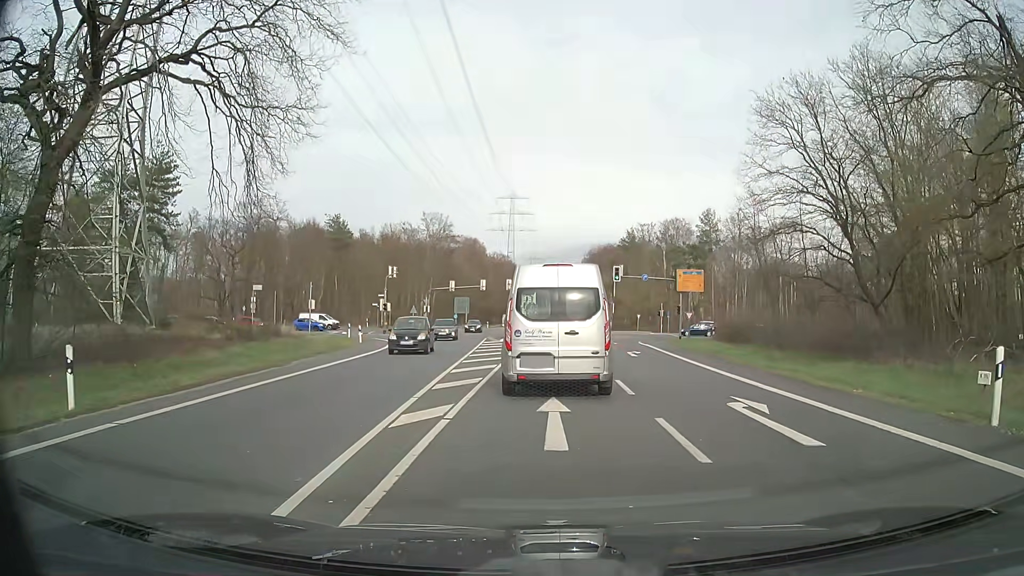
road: secondary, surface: asphalt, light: Day
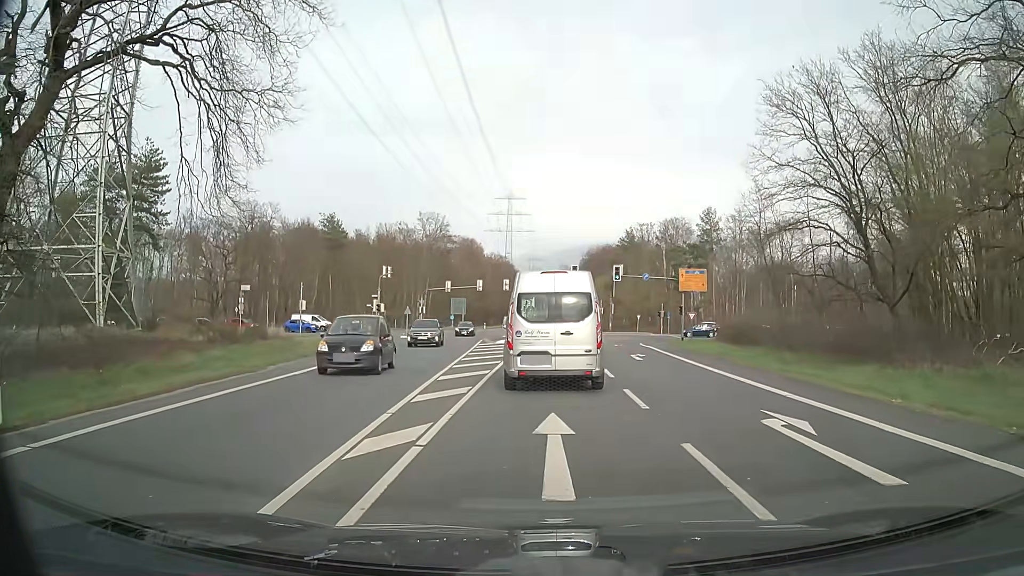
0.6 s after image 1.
(0.0, +2.1) m; +2°
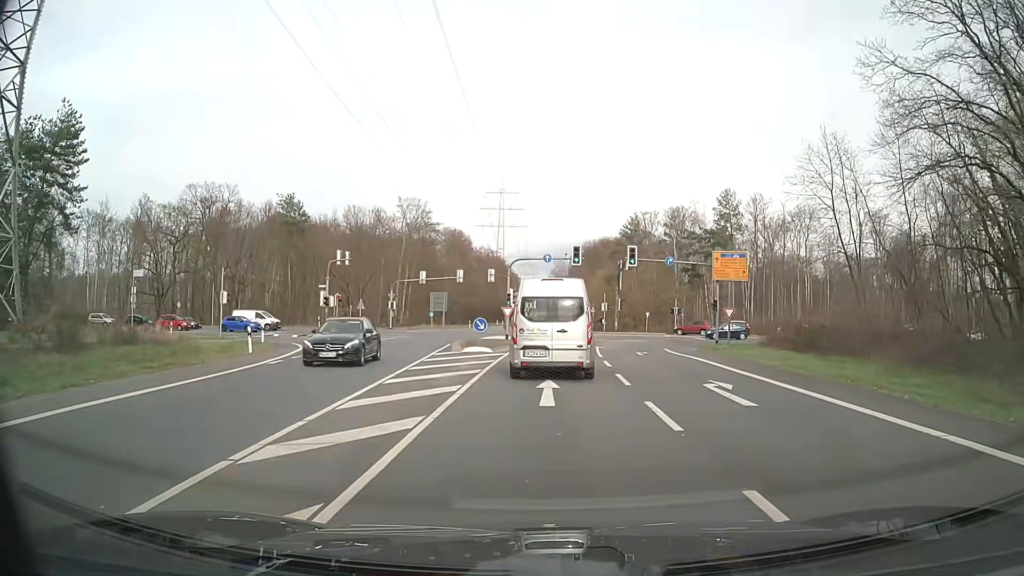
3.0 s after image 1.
(-0.1, +15.0) m; 0°
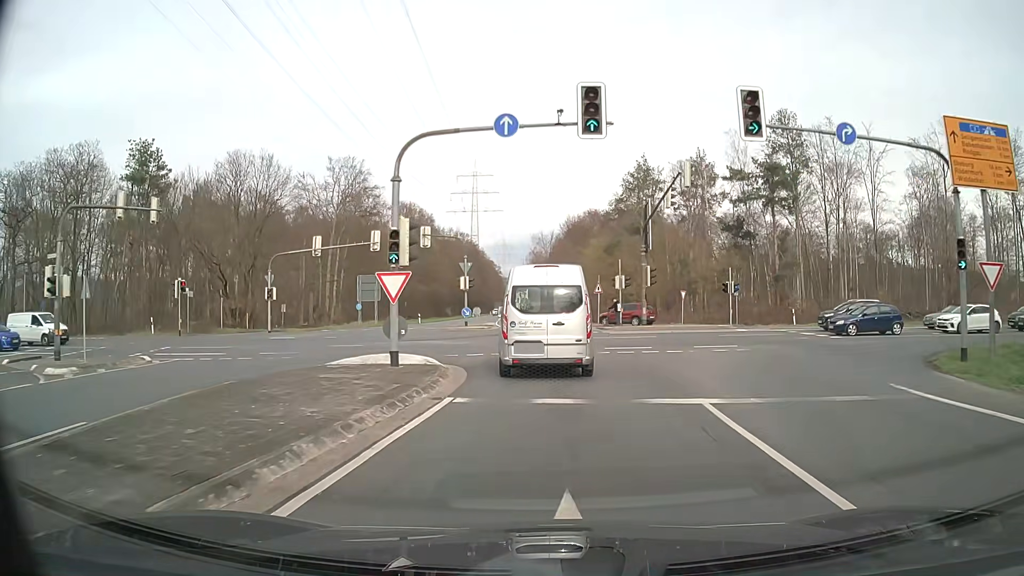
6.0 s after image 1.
(+0.6, +31.0) m; +2°
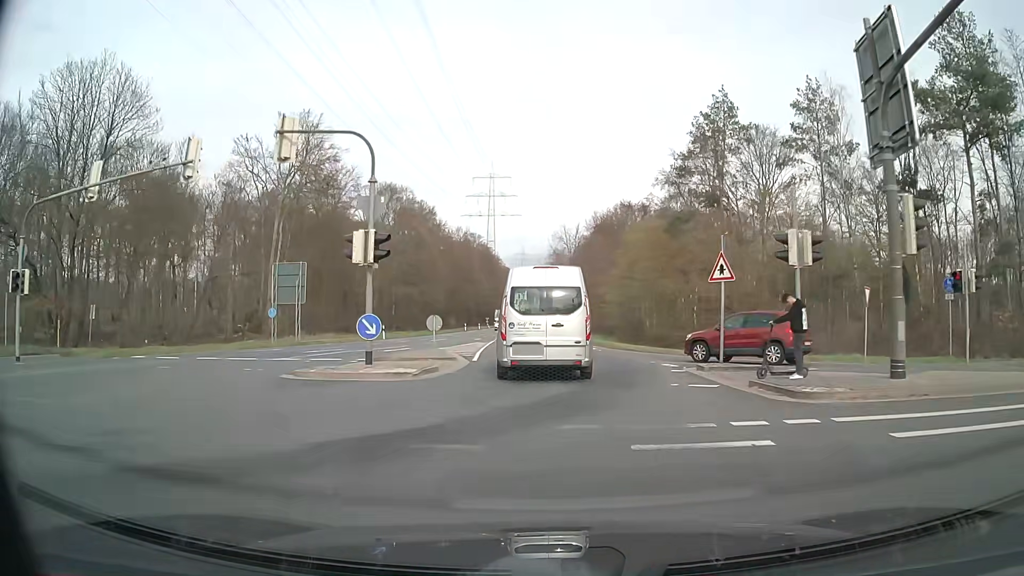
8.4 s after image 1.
(-0.3, +27.6) m; -2°
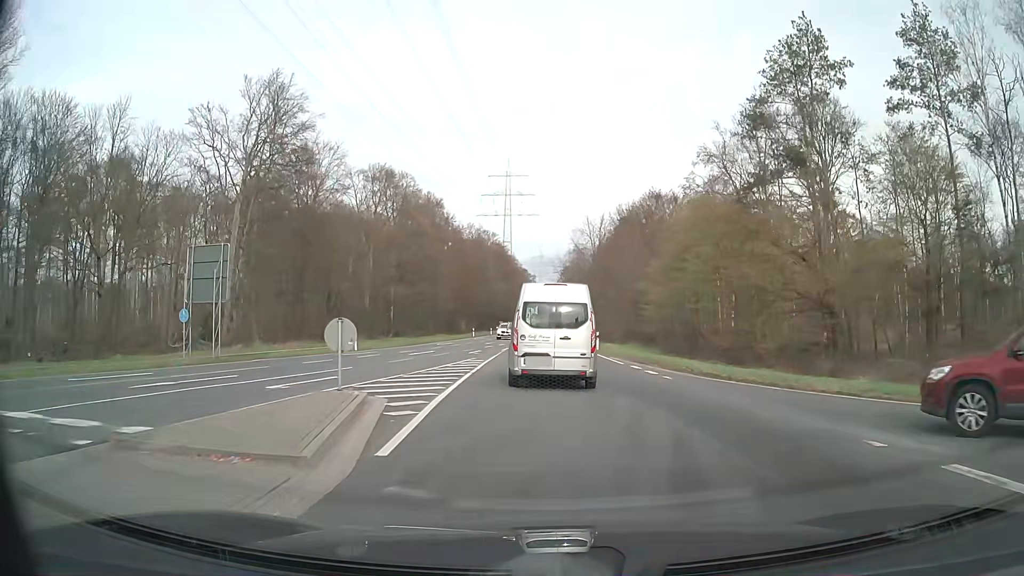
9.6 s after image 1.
(-0.2, +13.9) m; -1°
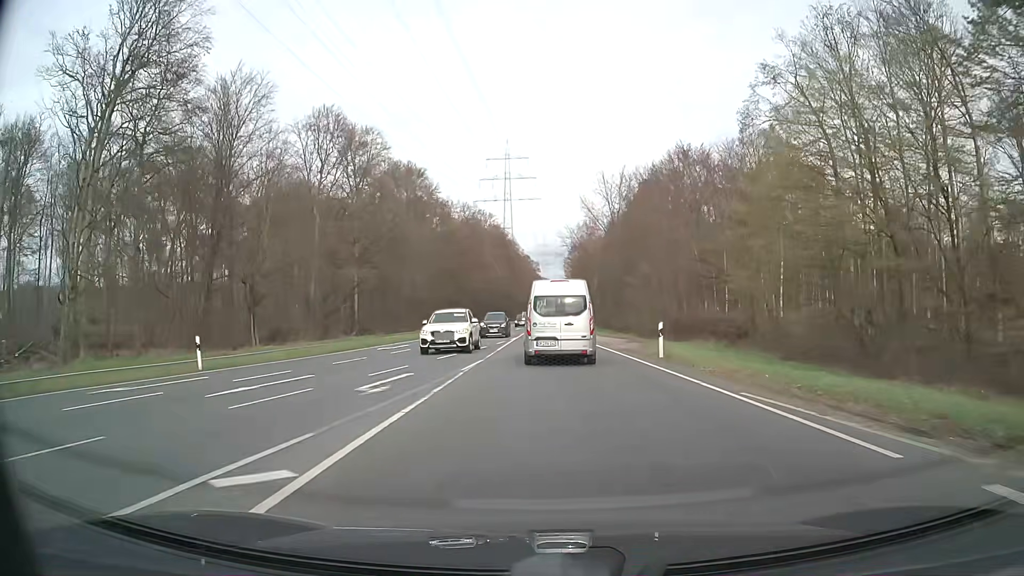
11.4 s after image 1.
(-0.2, +21.5) m; -1°
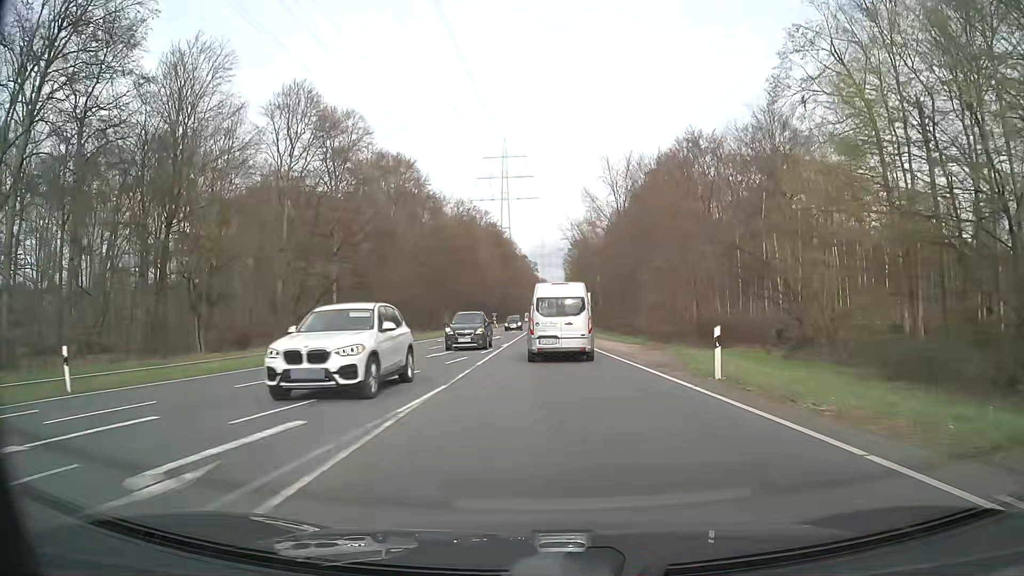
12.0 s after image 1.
(+0.1, +7.5) m; +1°
(0, +10) (0, +20) (0, +30) (0, +40) (0, +50) (0, +60) (0, +70) (0, +80) (0, +90) (0, +100) m
